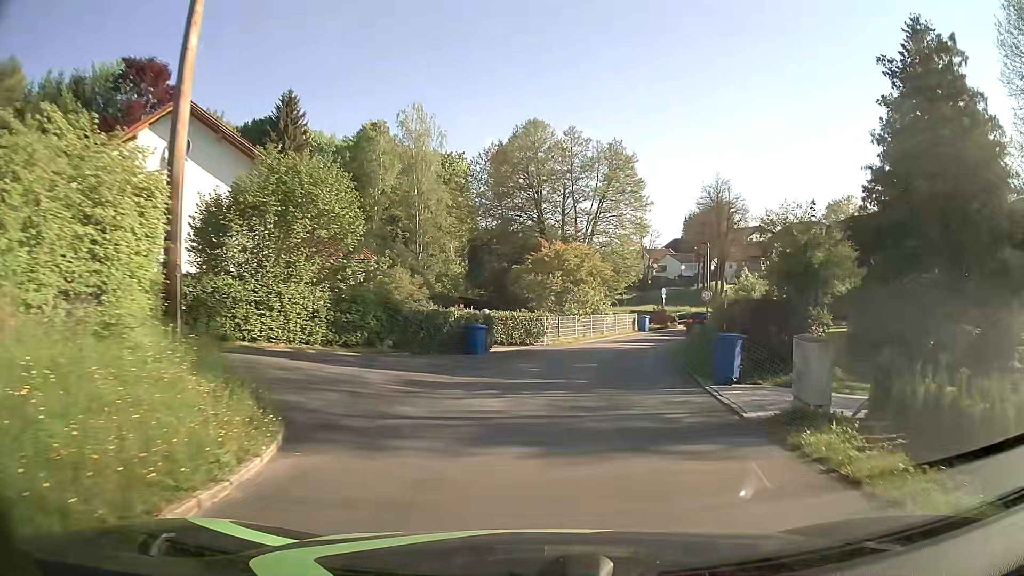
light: Day
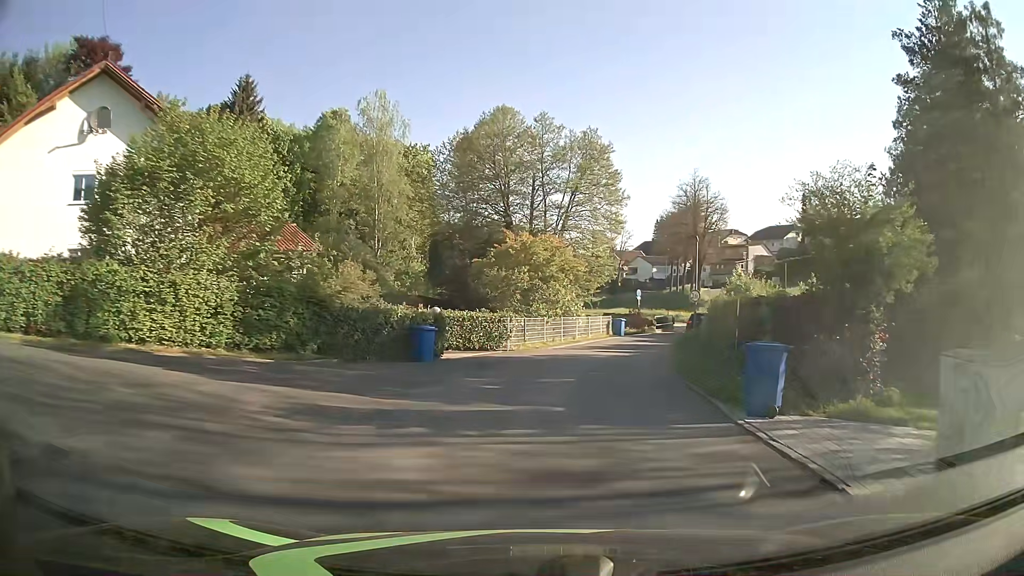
(+0.1, +4.5) m; +3°
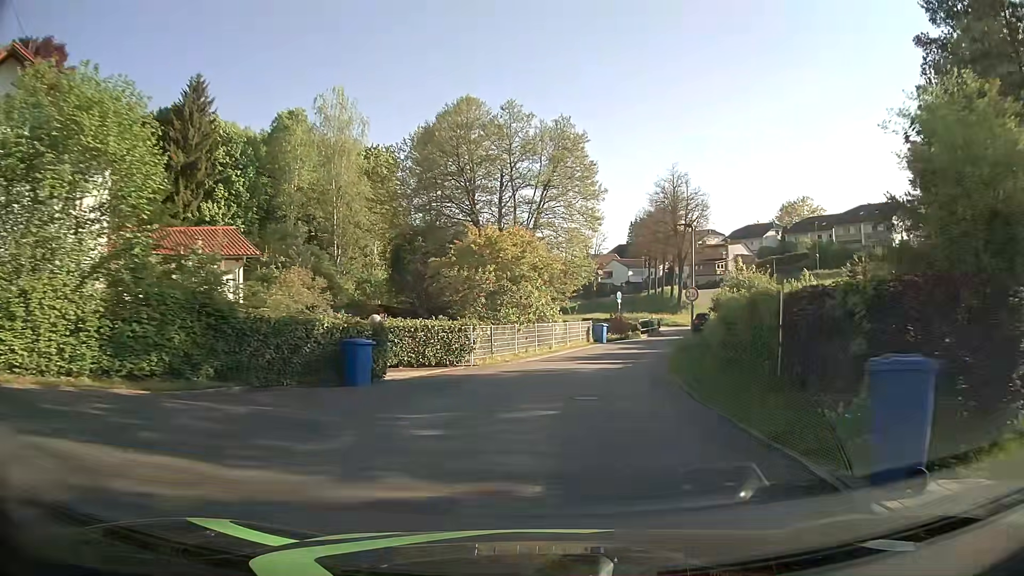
(+0.1, +4.7) m; +3°
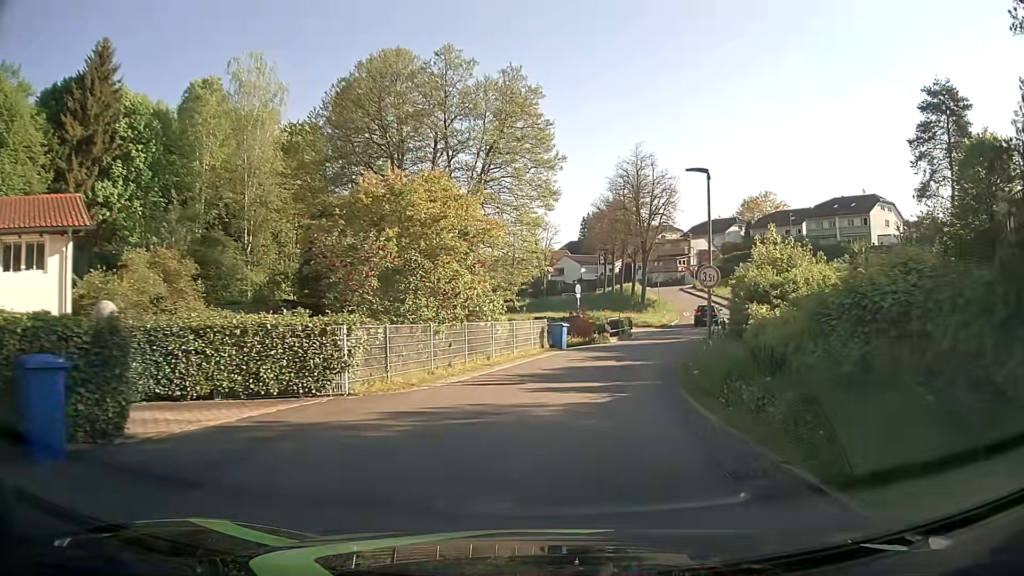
(+0.2, +9.6) m; +4°
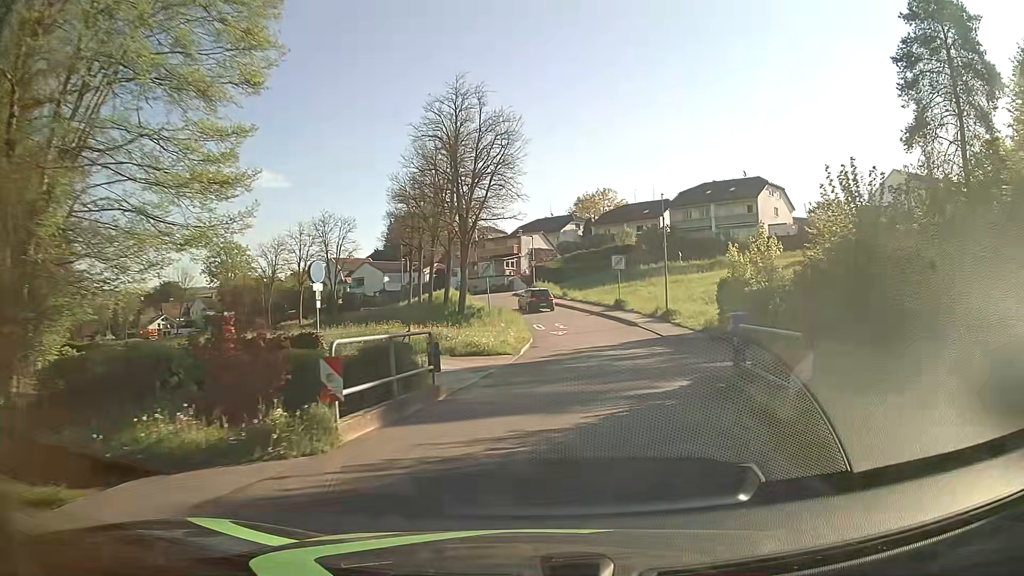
(+3.1, +24.6) m; +16°
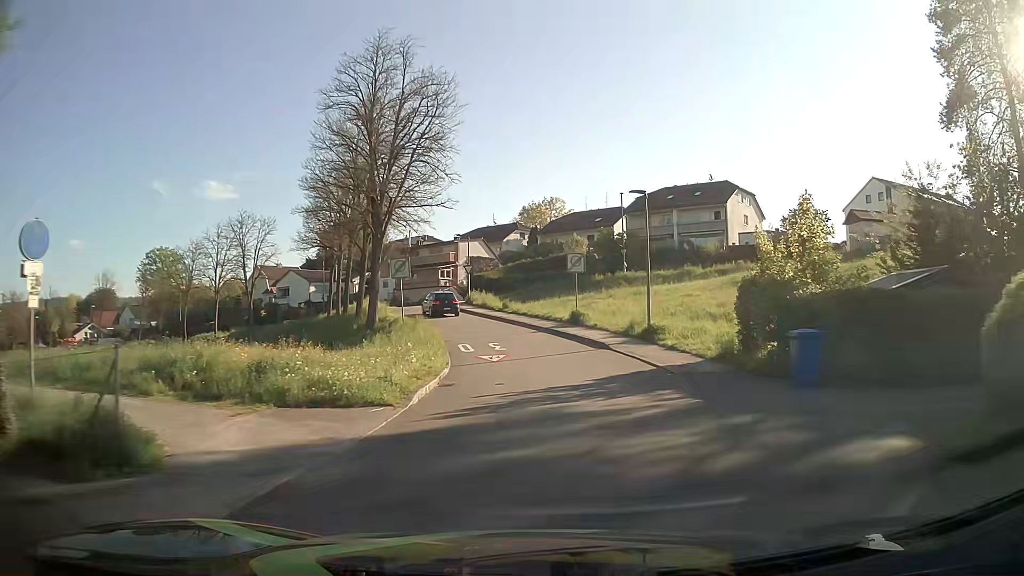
(+0.5, +10.0) m; +5°
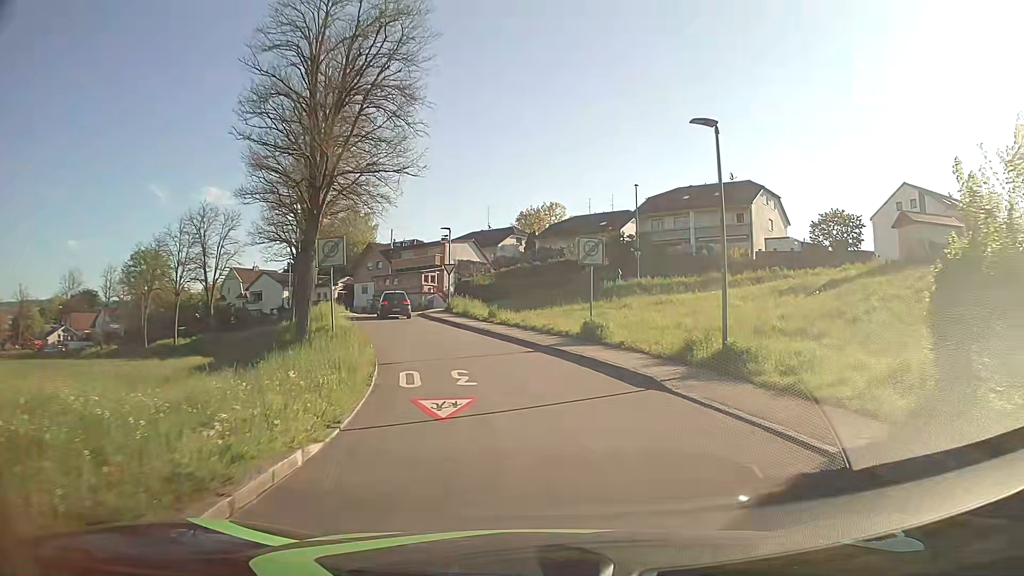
(+0.1, +9.9) m; 0°
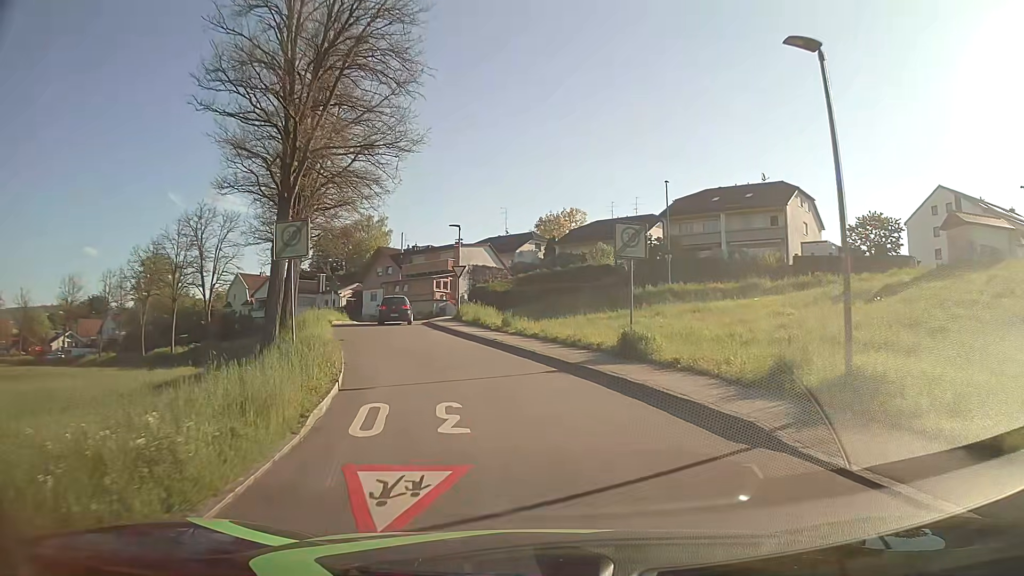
(0.0, +4.9) m; -1°
